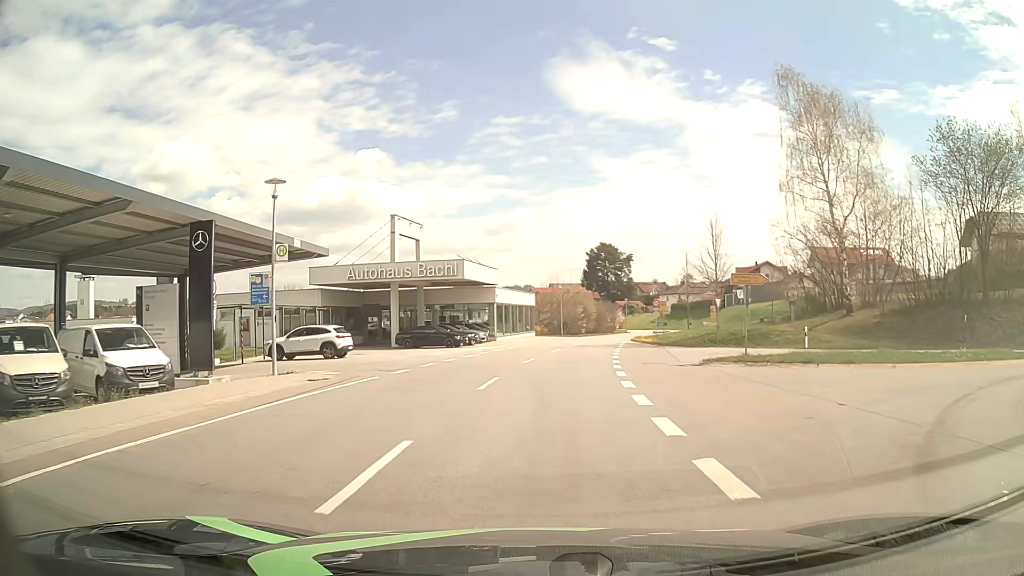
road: tertiary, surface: asphalt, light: Day
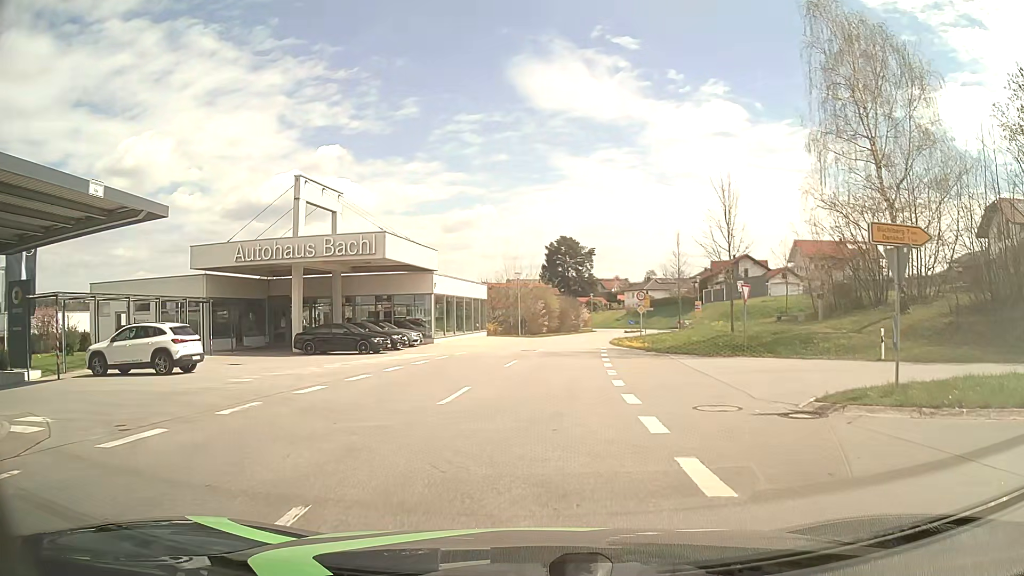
(+0.4, +11.6) m; +4°
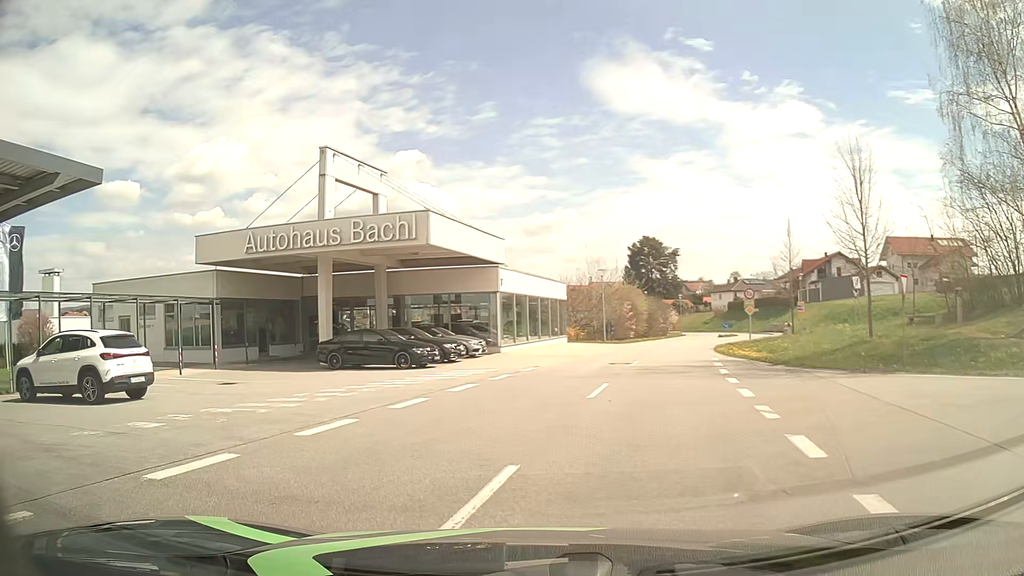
(0.0, +7.0) m; -6°
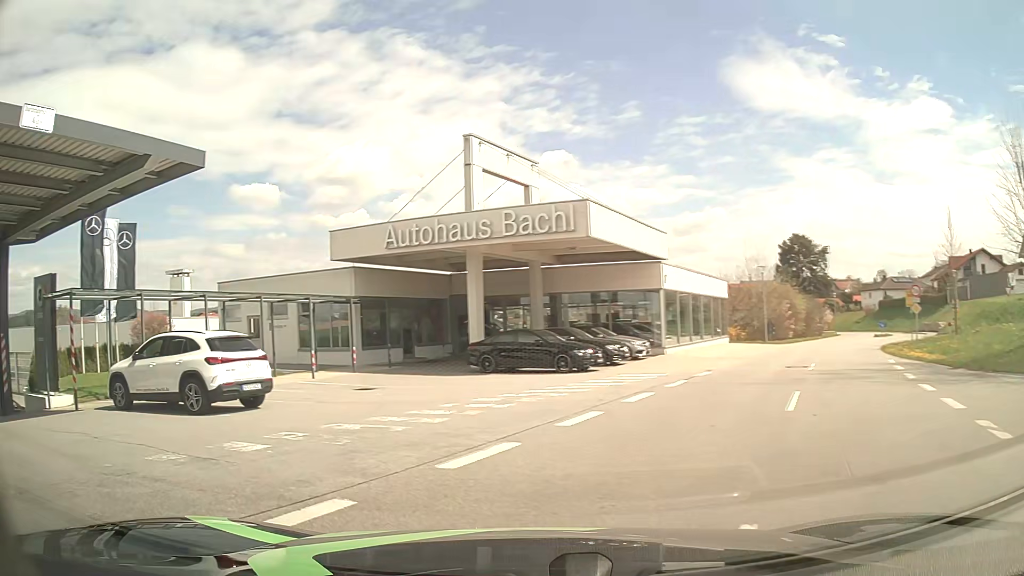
(-0.2, +2.1) m; -12°
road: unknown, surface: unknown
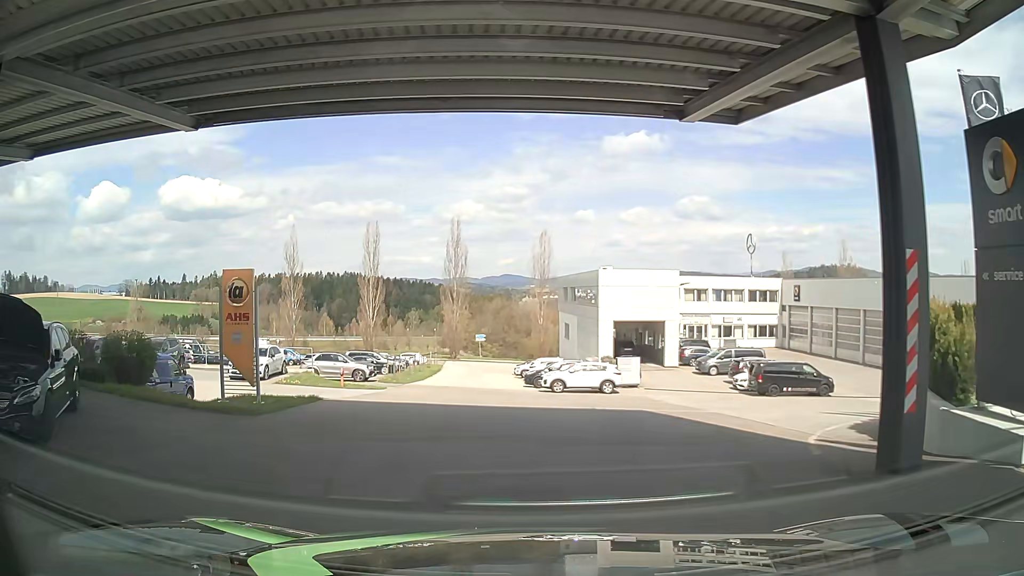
(-8.4, +8.6) m; -69°
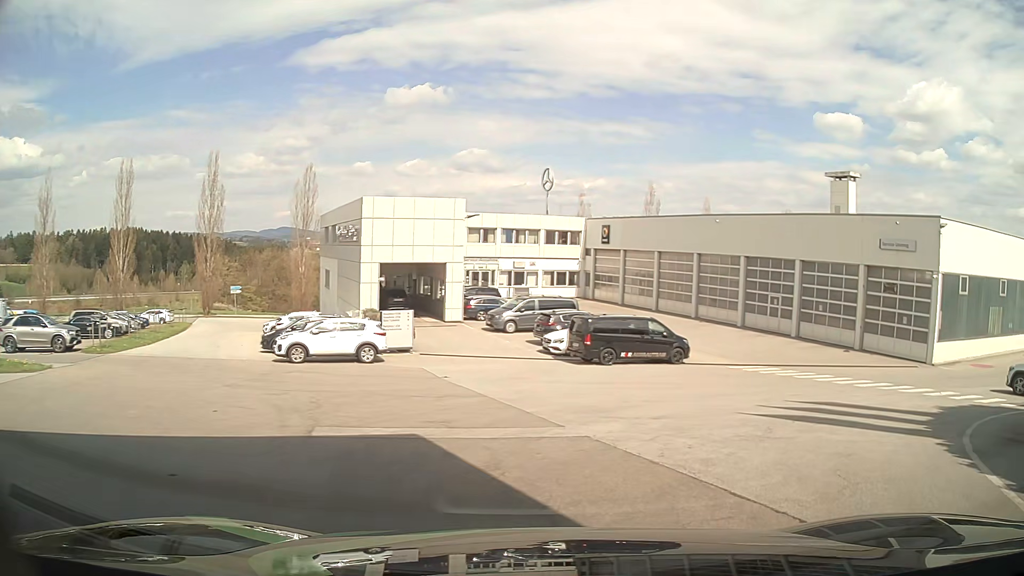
(+0.8, +11.0) m; +19°
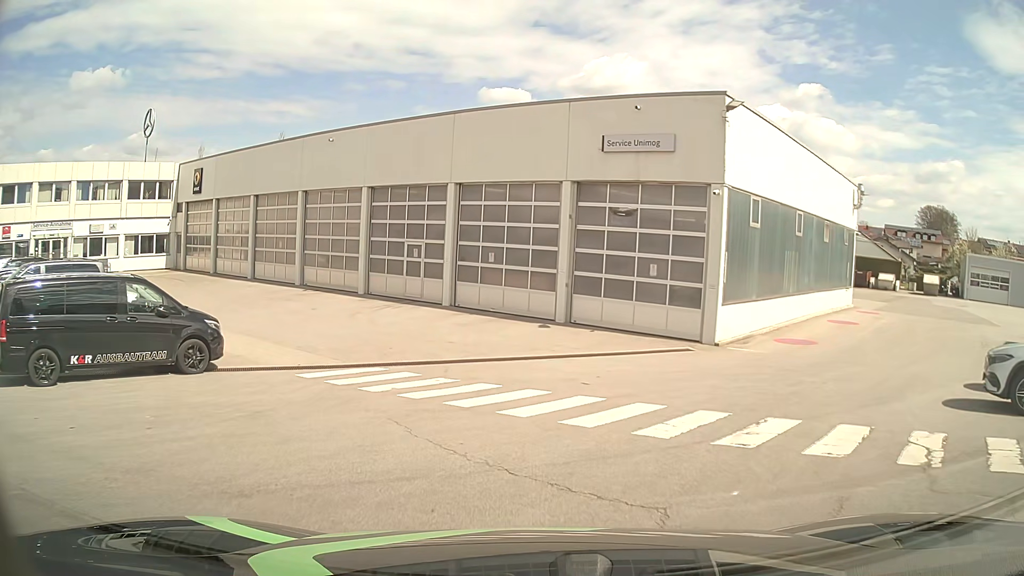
(+4.8, +14.2) m; +29°
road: service
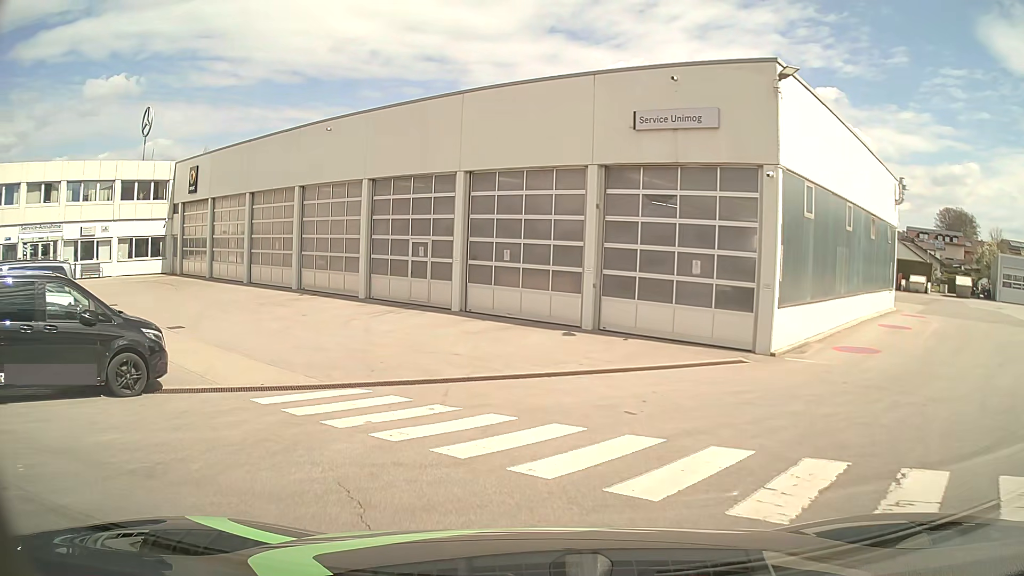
(-0.1, +3.0) m; -3°
